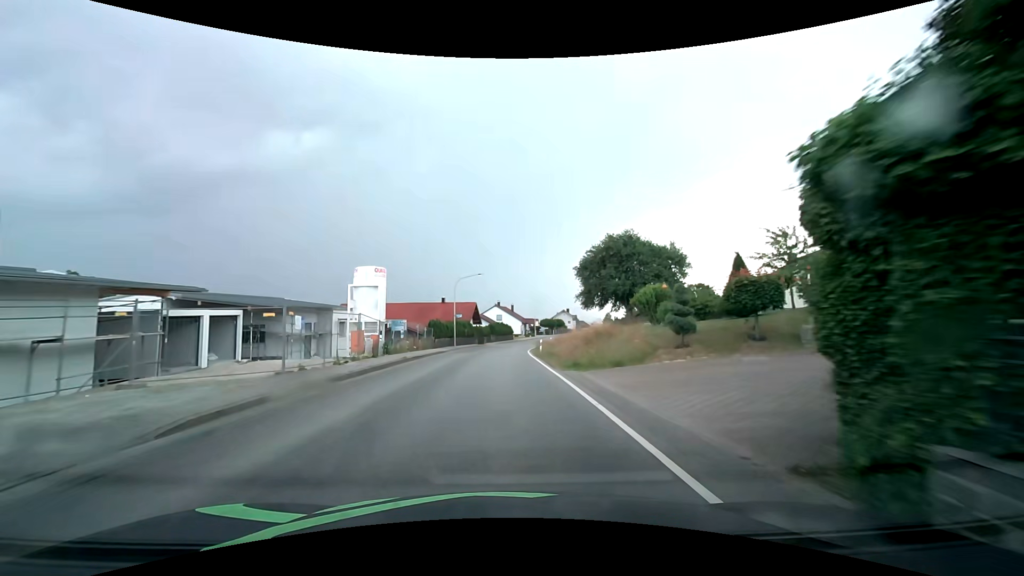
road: secondary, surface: asphalt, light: Day
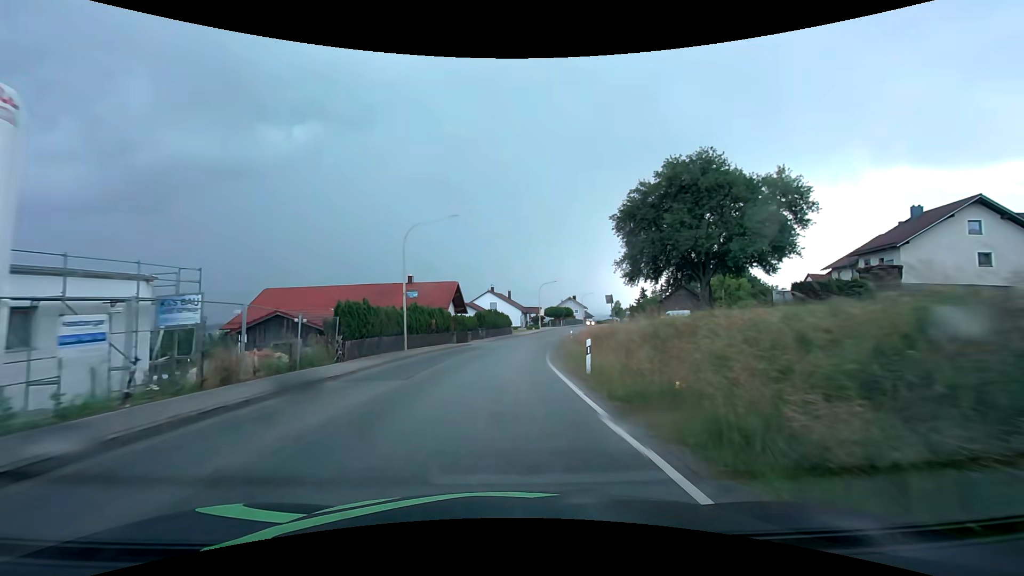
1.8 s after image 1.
(-0.1, +23.5) m; 0°
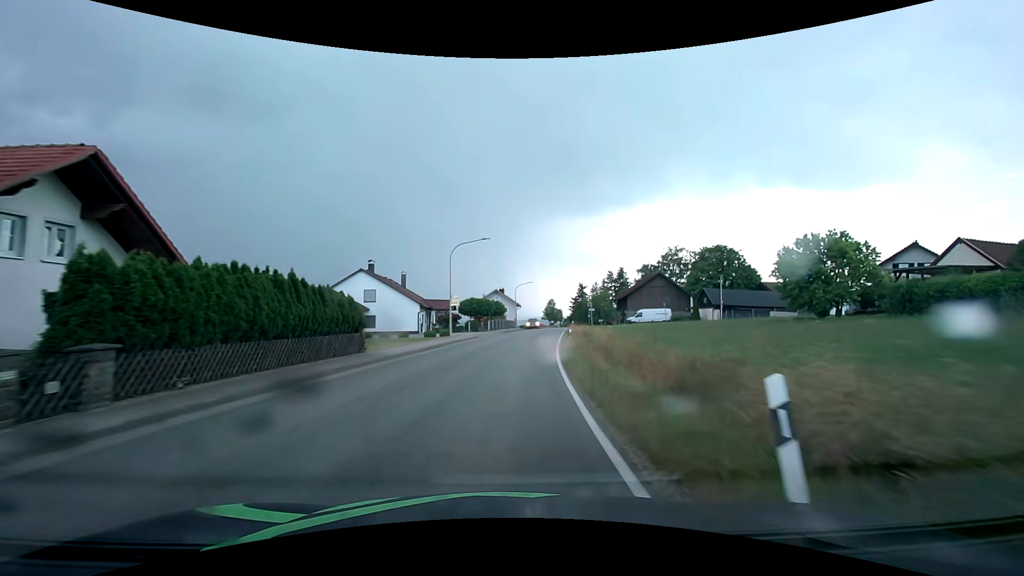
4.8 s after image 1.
(+2.5, +39.0) m; +10°
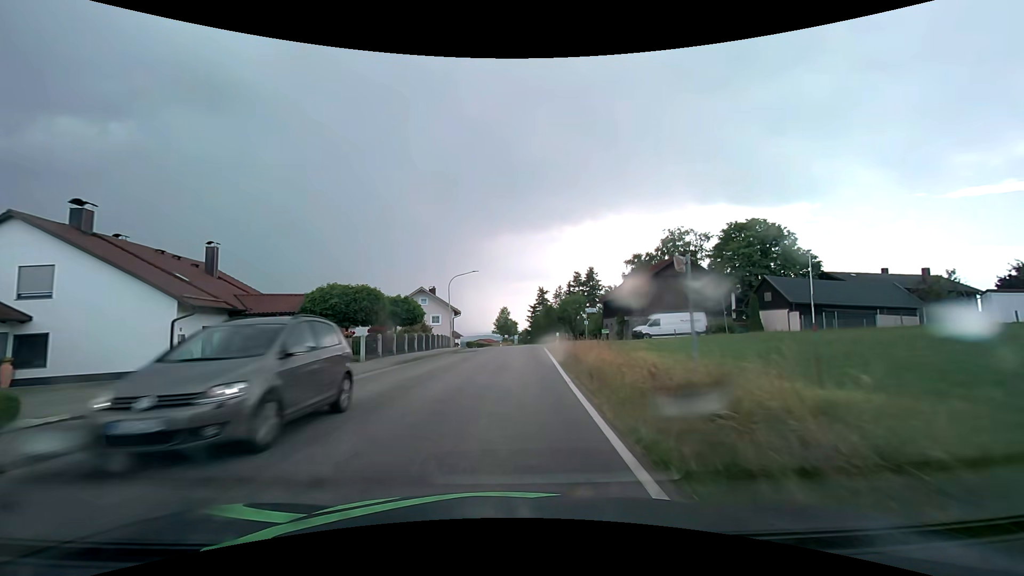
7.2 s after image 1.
(+1.9, +31.9) m; +6°
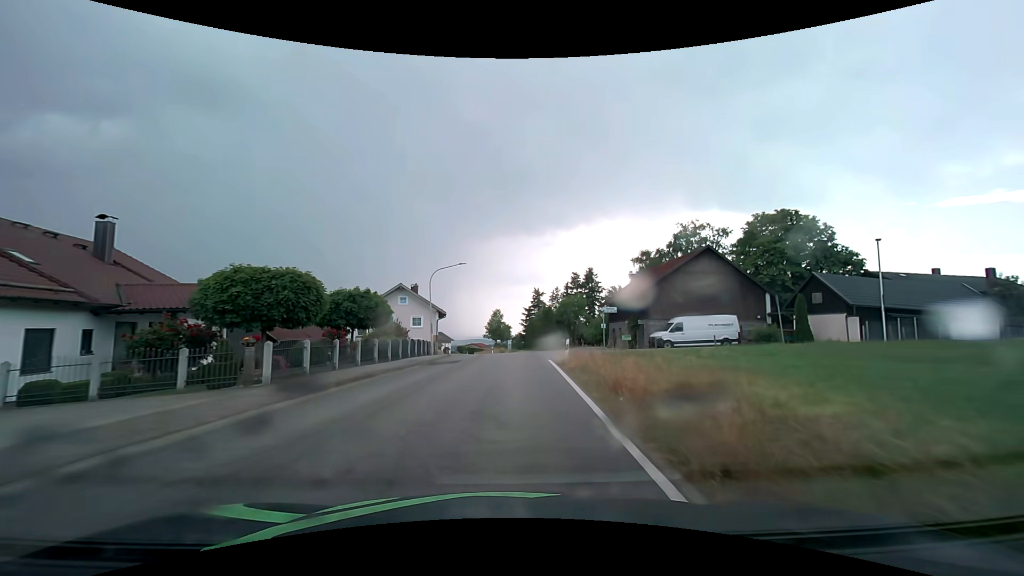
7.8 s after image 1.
(0.0, +8.0) m; +1°
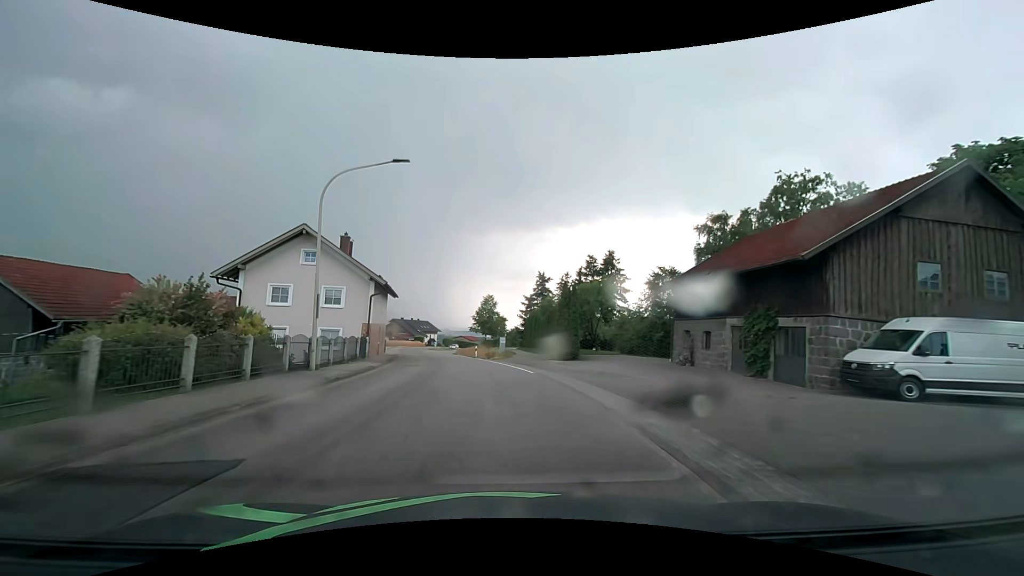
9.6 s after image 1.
(+0.3, +23.4) m; +1°
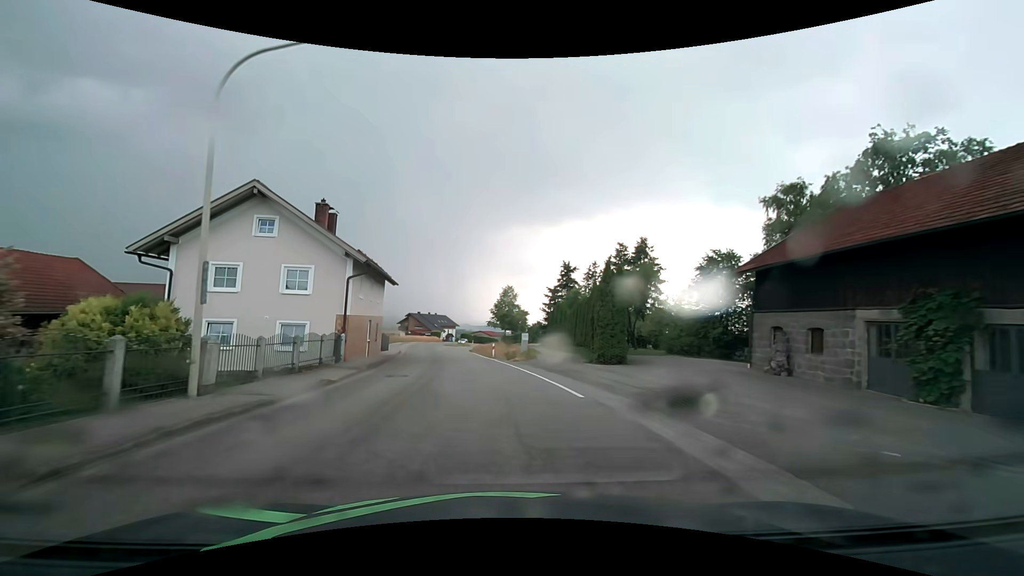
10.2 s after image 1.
(-0.1, +7.6) m; -2°
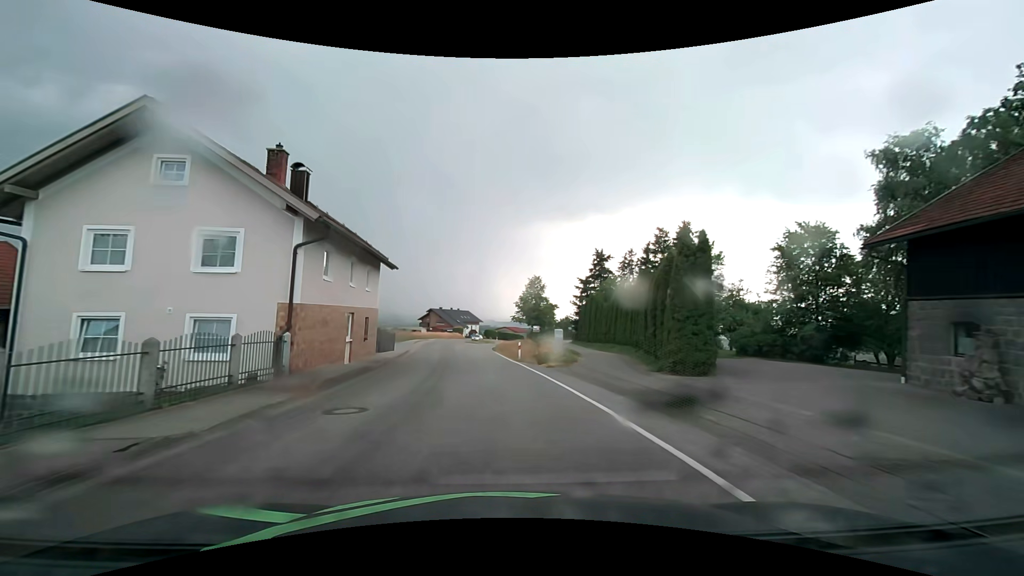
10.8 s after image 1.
(-0.2, +7.6) m; -3°
